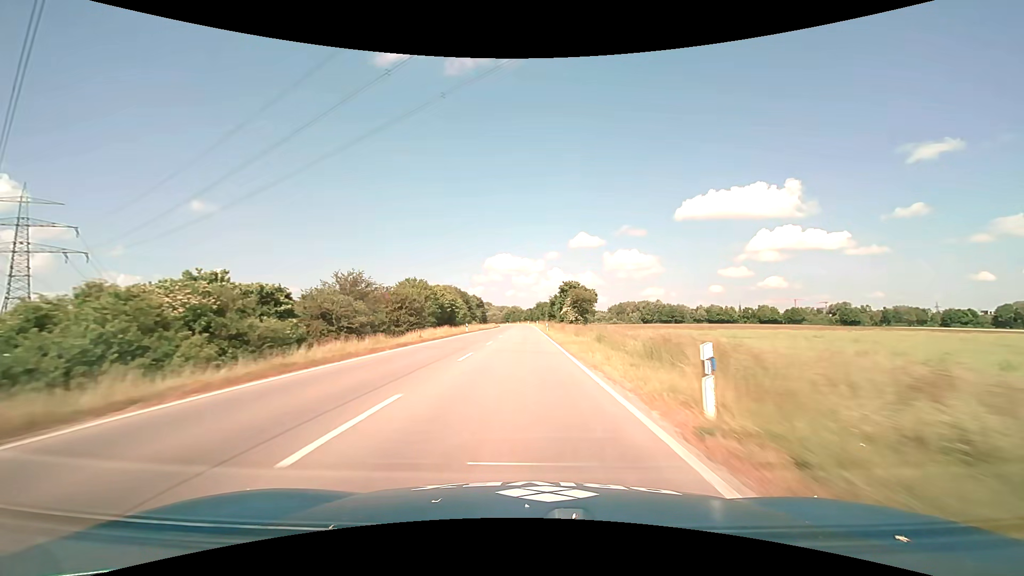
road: primary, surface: asphalt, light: Day
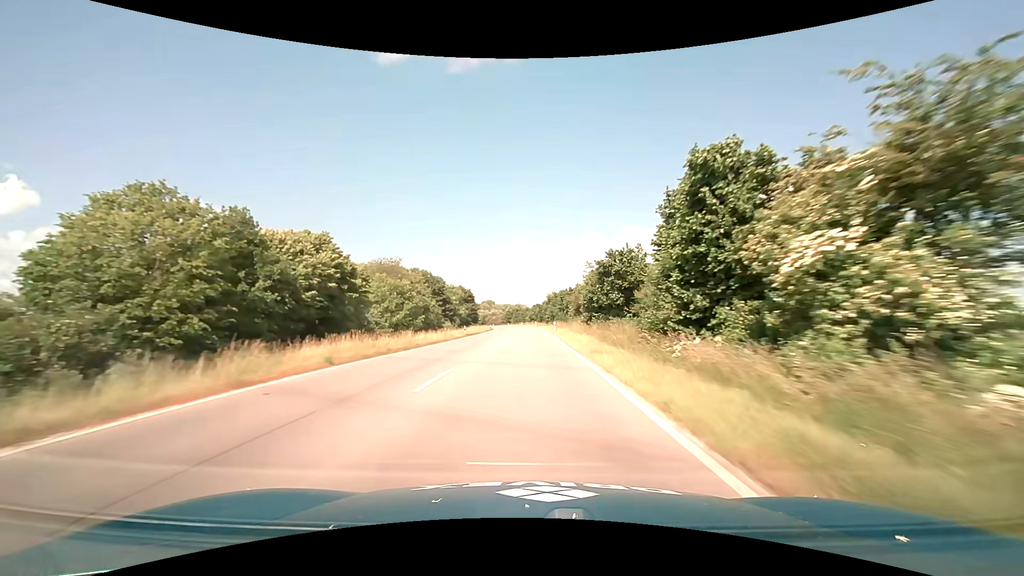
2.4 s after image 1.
(+0.1, +54.6) m; -1°
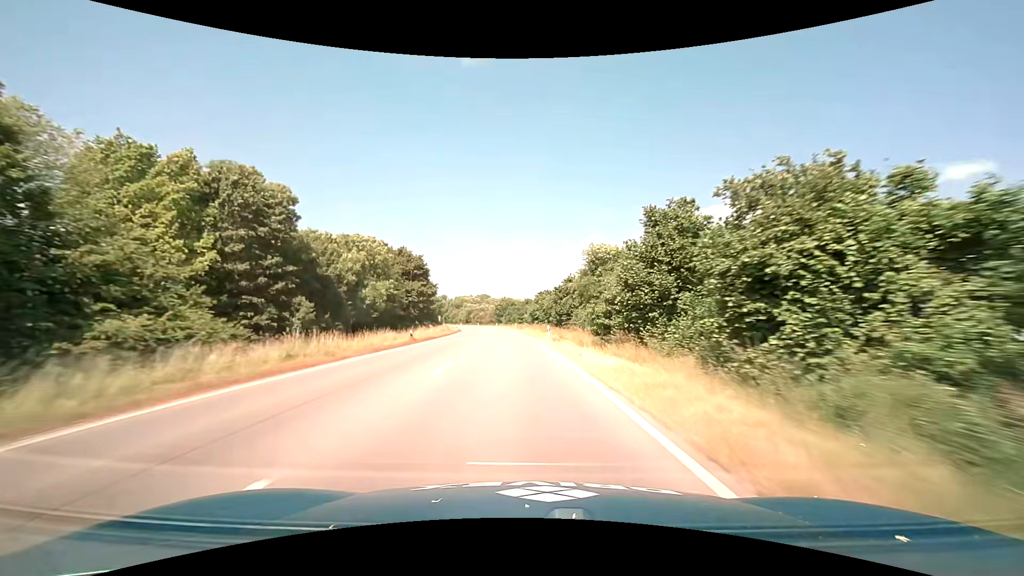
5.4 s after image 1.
(0.0, +68.1) m; 0°
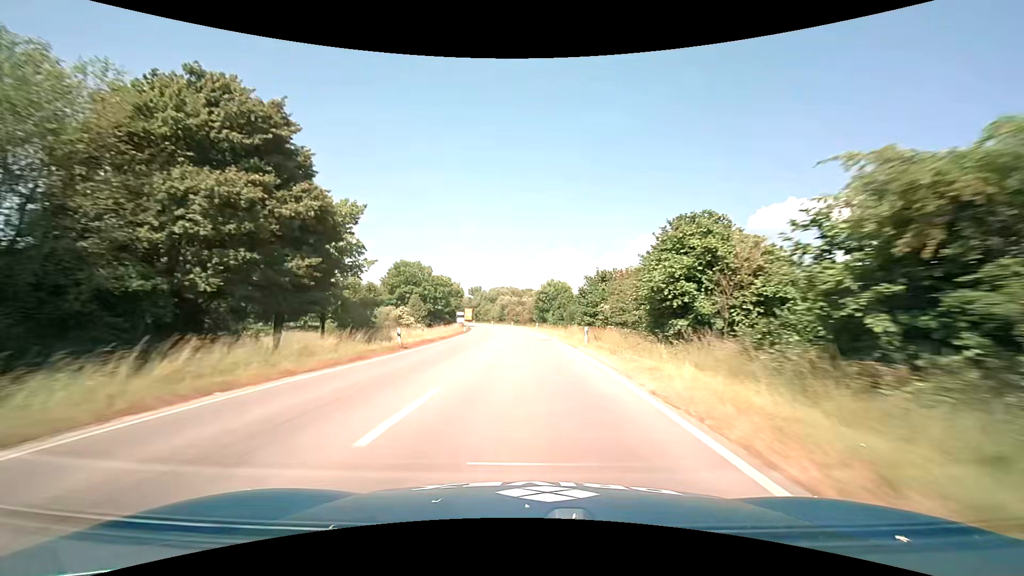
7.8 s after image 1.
(-2.2, +54.2) m; -5°
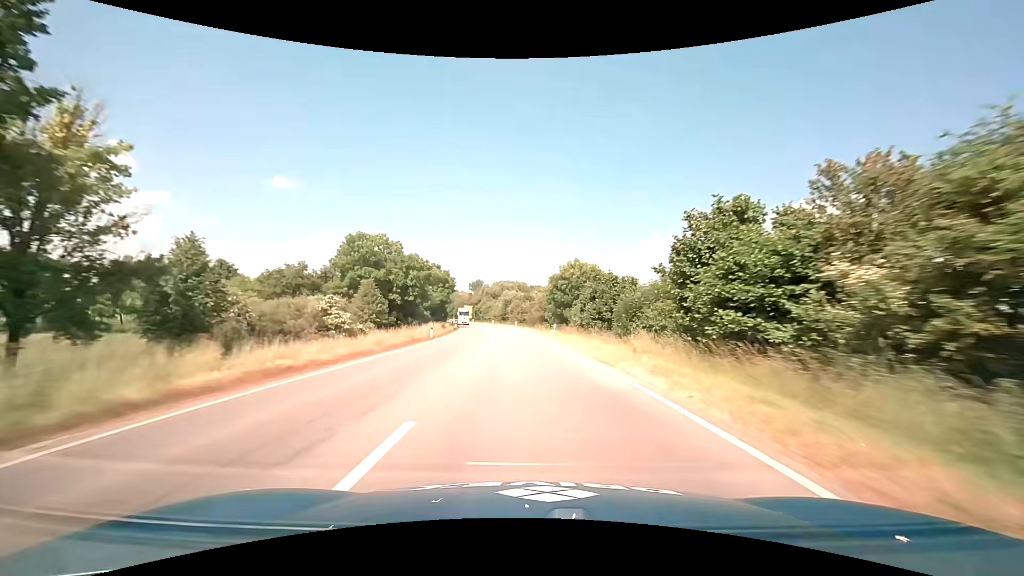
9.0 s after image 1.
(-0.3, +26.8) m; -1°
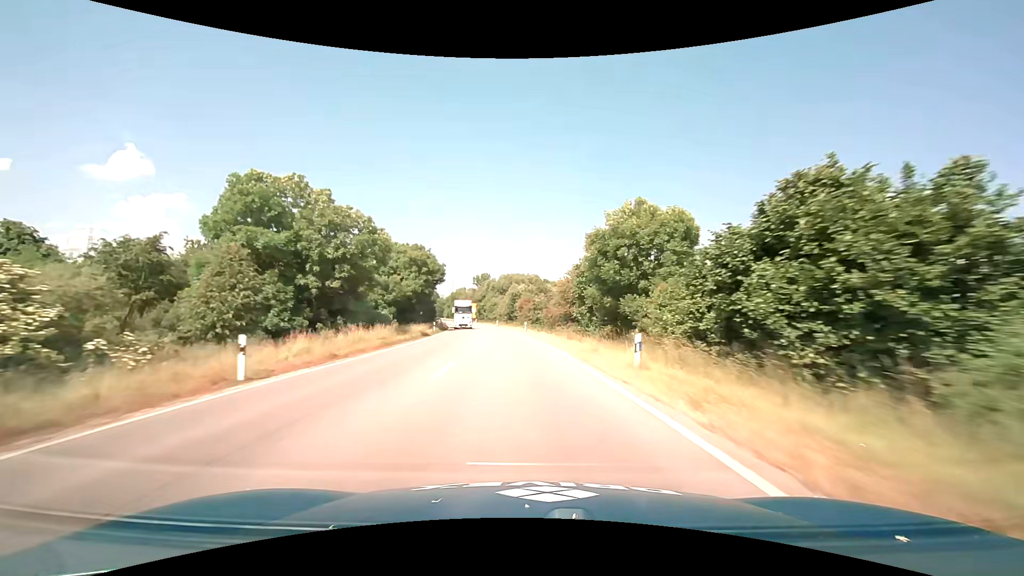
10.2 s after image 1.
(-0.3, +26.4) m; -1°
(0, +10) (0, +20) (-1, +30) (-2, +40) (-3, +50) (-4, +60) (-5, +70) (-6, +80) (-8, +90) (-10, +99) m
